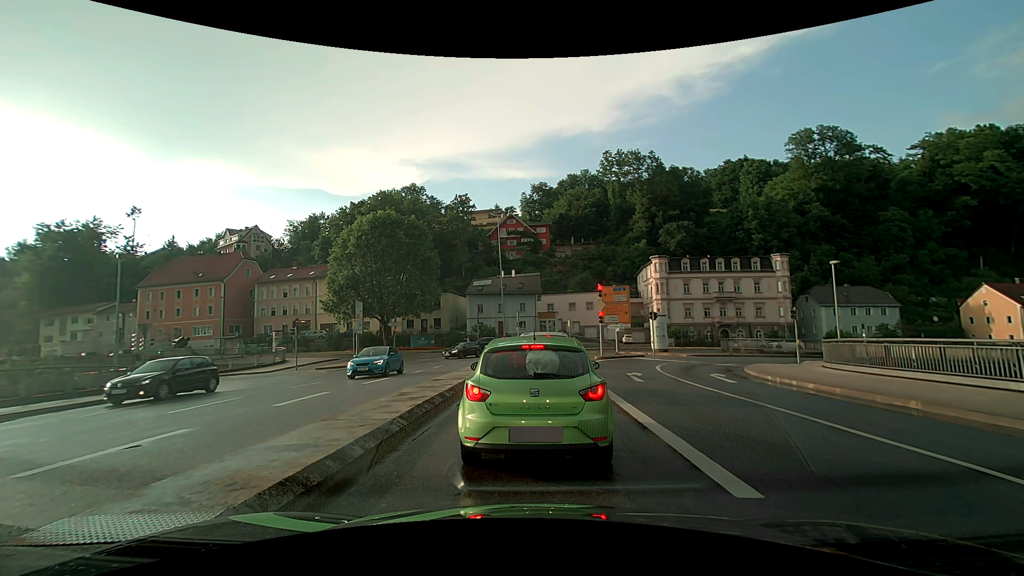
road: primary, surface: asphalt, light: Day
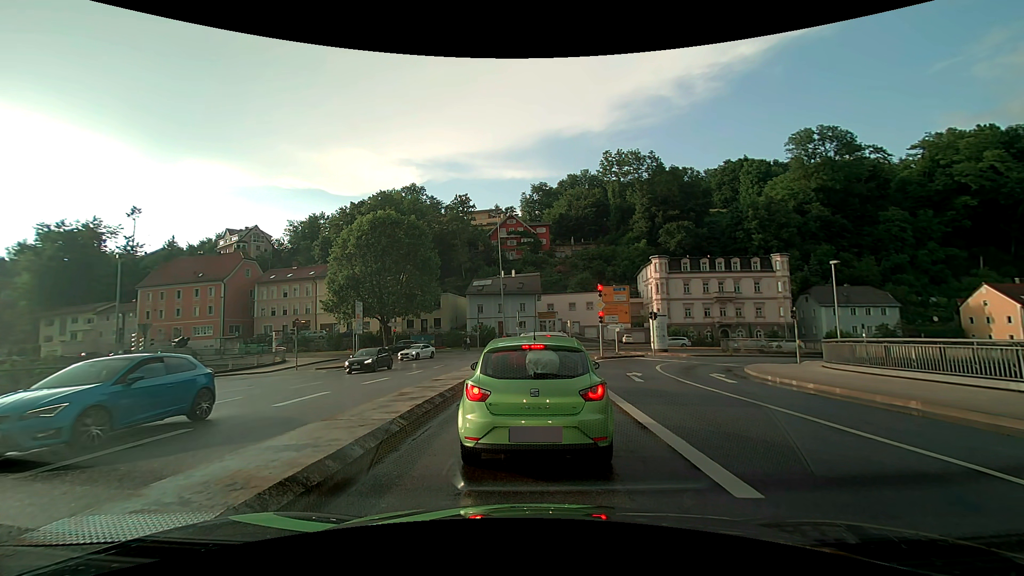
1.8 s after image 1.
(0.0, 0.0) m; 0°
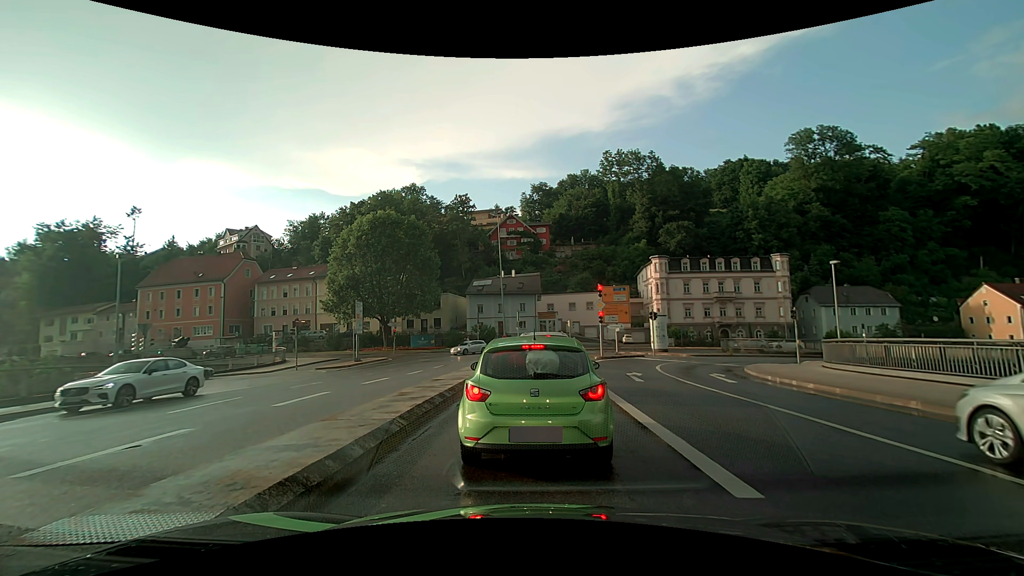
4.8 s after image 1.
(0.0, 0.0) m; 0°
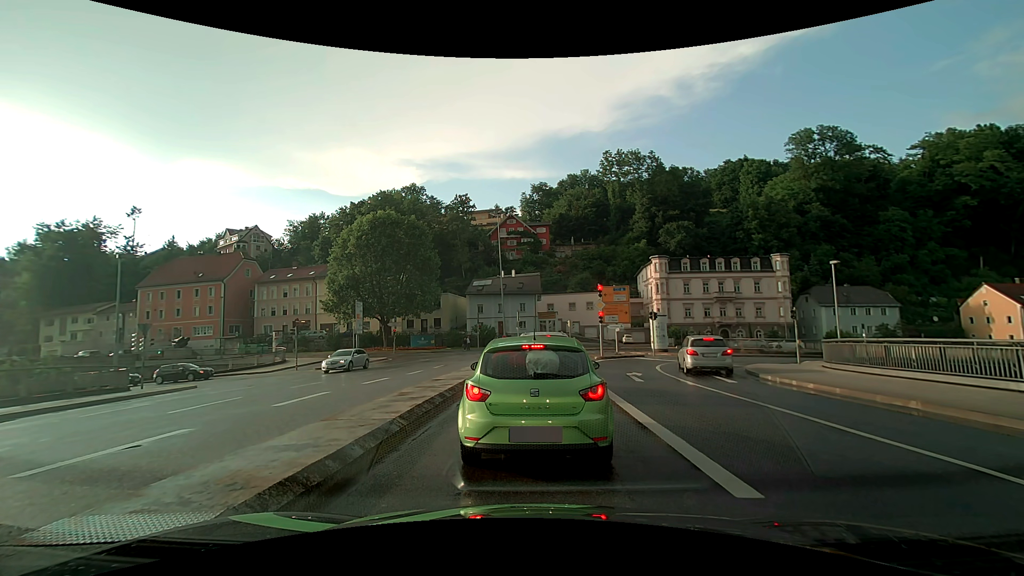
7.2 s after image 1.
(0.0, 0.0) m; 0°
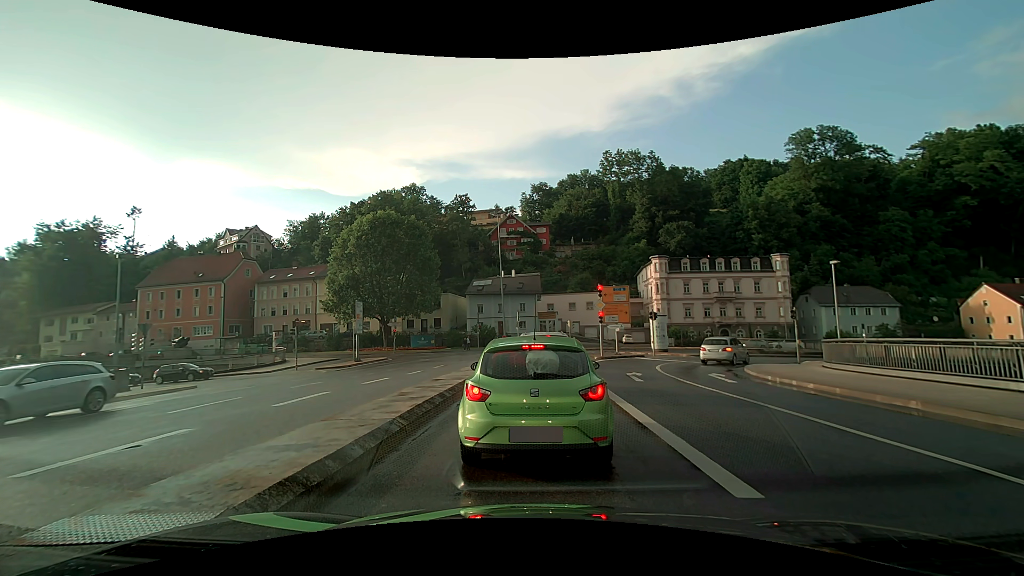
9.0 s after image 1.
(0.0, 0.0) m; 0°
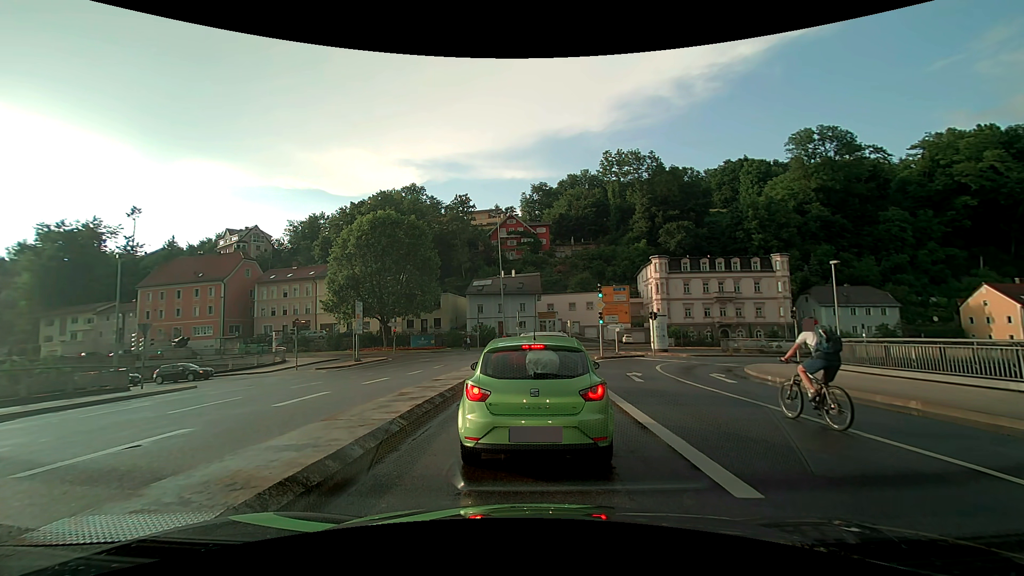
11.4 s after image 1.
(0.0, 0.0) m; 0°
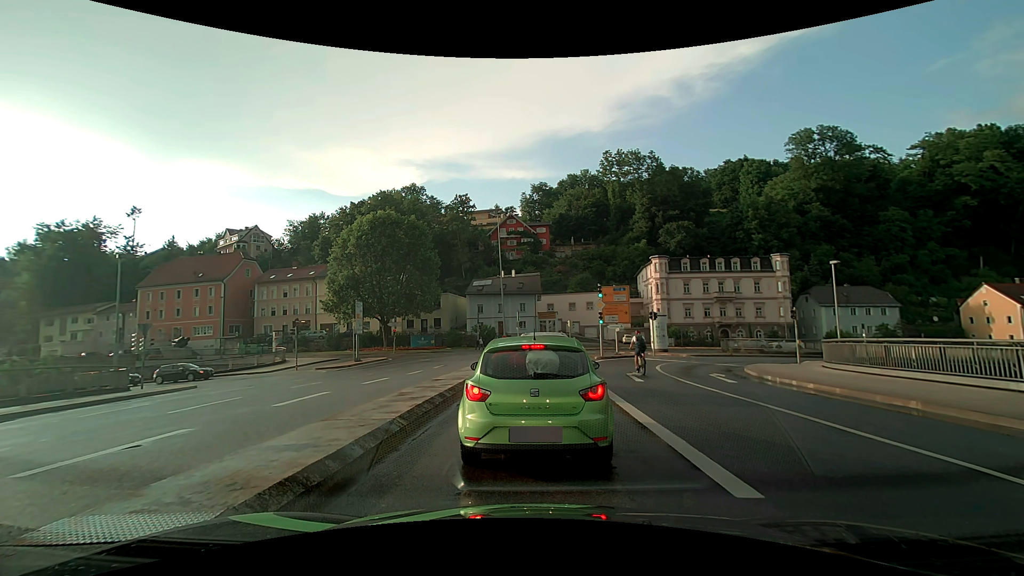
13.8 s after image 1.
(0.0, 0.0) m; 0°
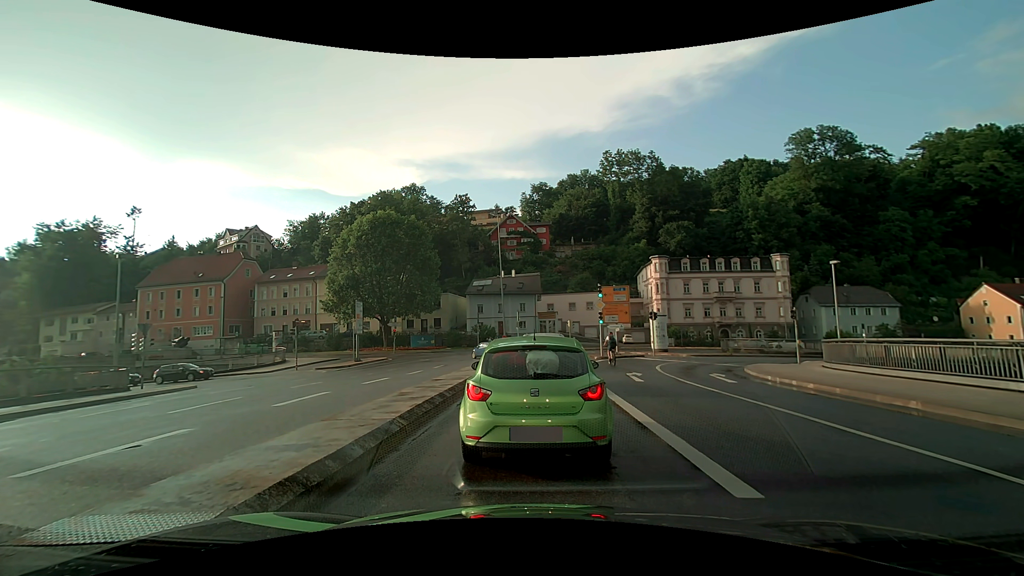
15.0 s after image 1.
(0.0, 0.0) m; 0°
